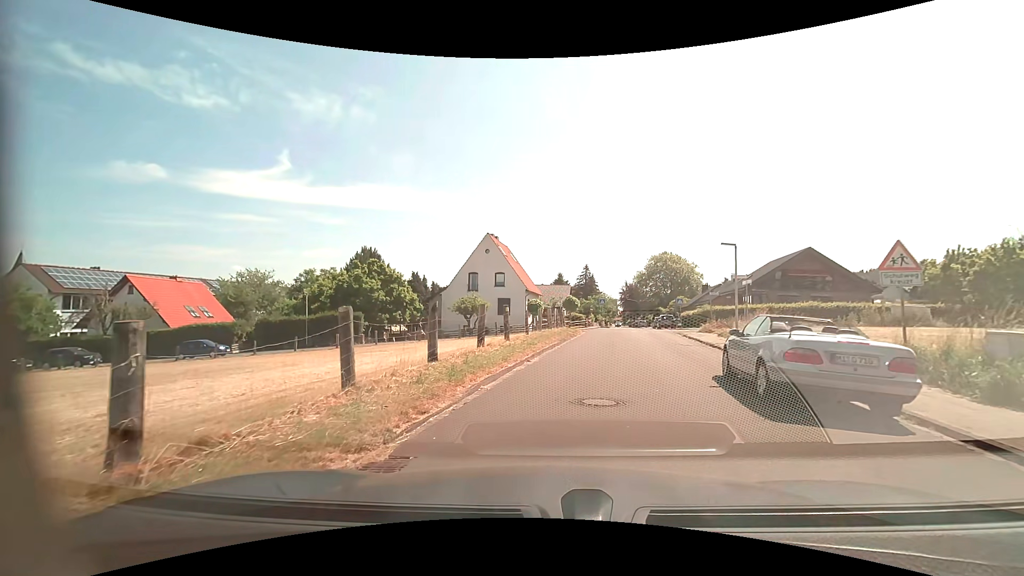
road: residential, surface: asphalt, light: Day
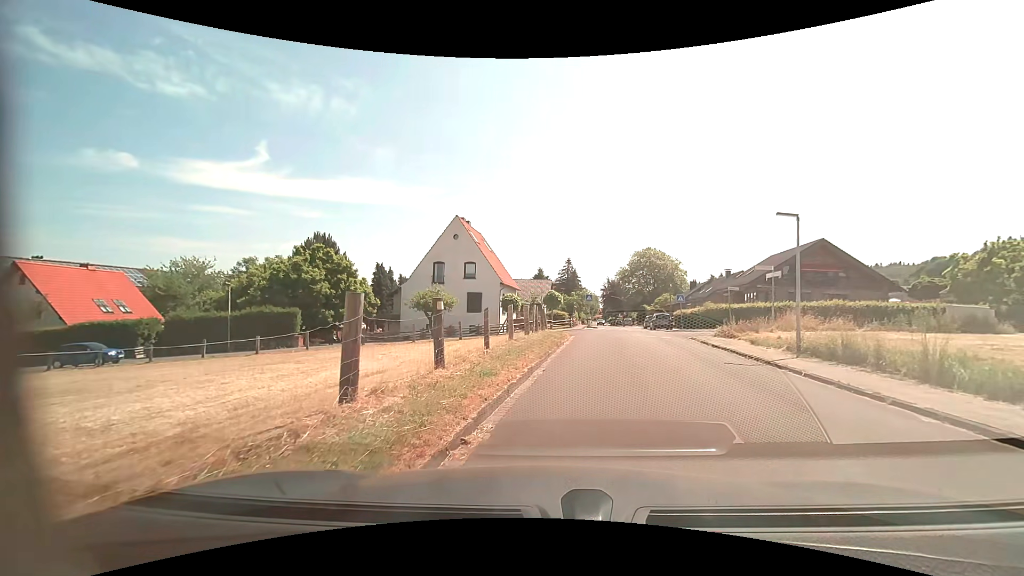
(+0.1, +7.7) m; +3°
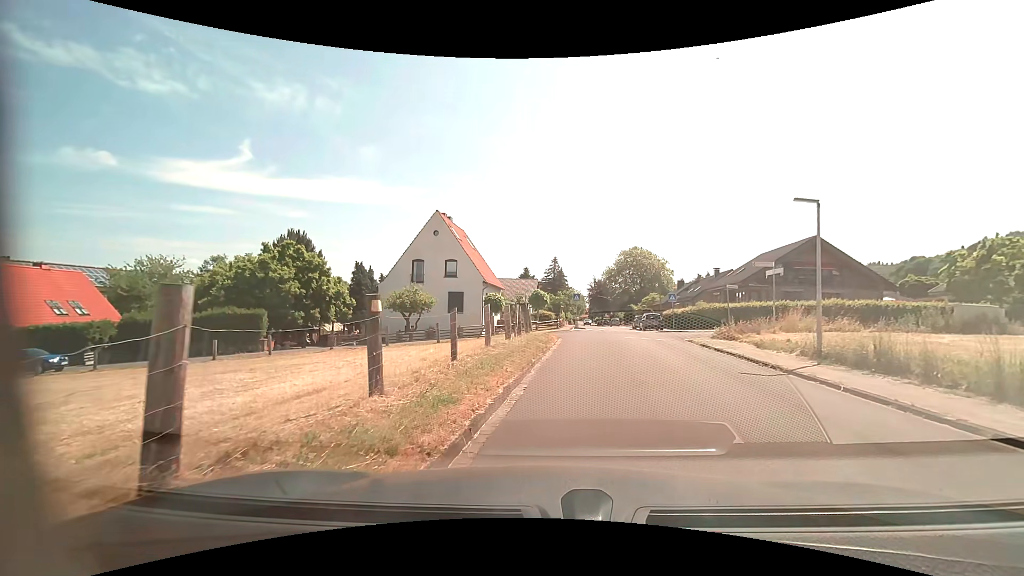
(0.0, +2.3) m; 0°
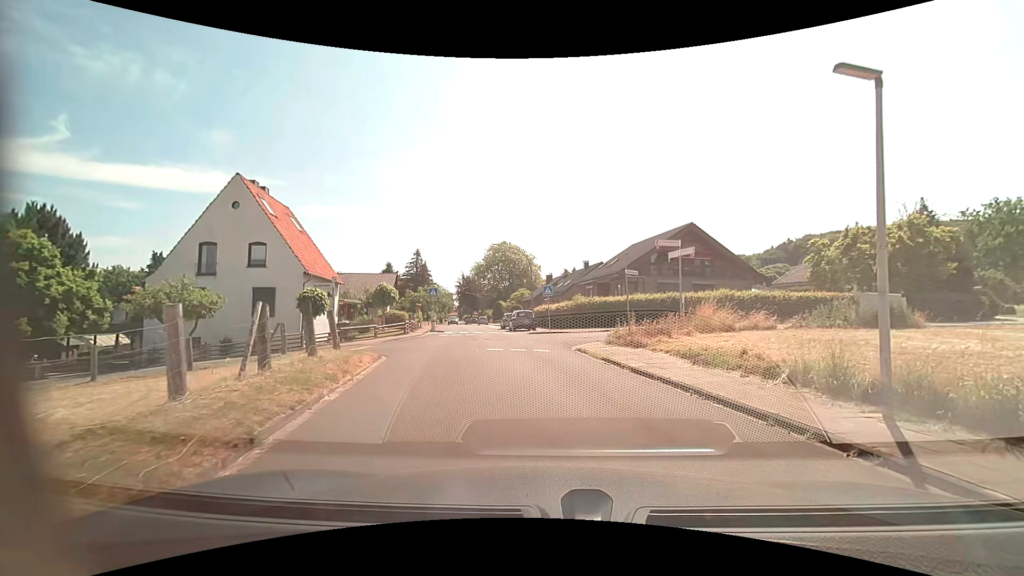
(+1.3, +9.0) m; +16°
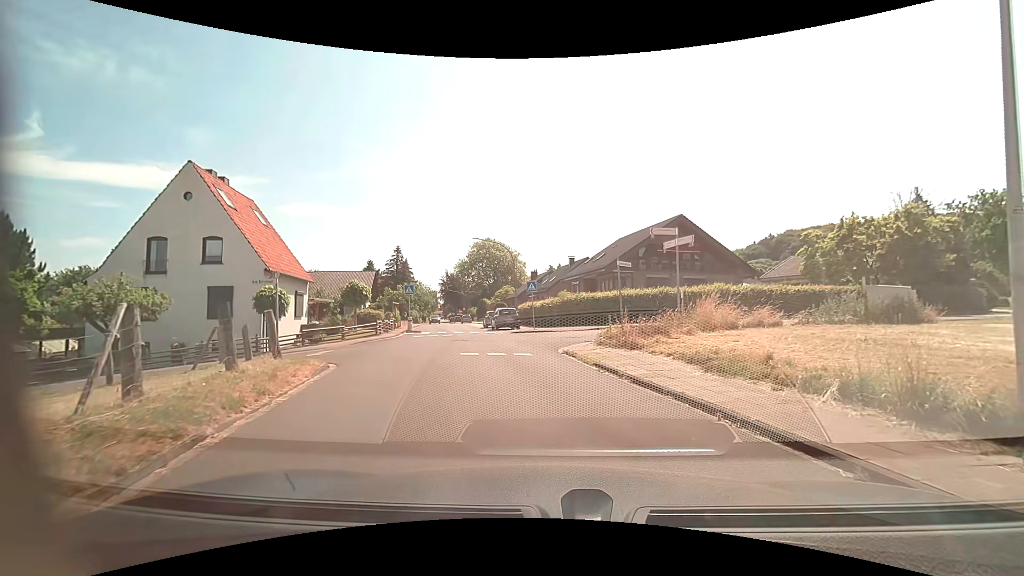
(+0.1, +2.2) m; +2°
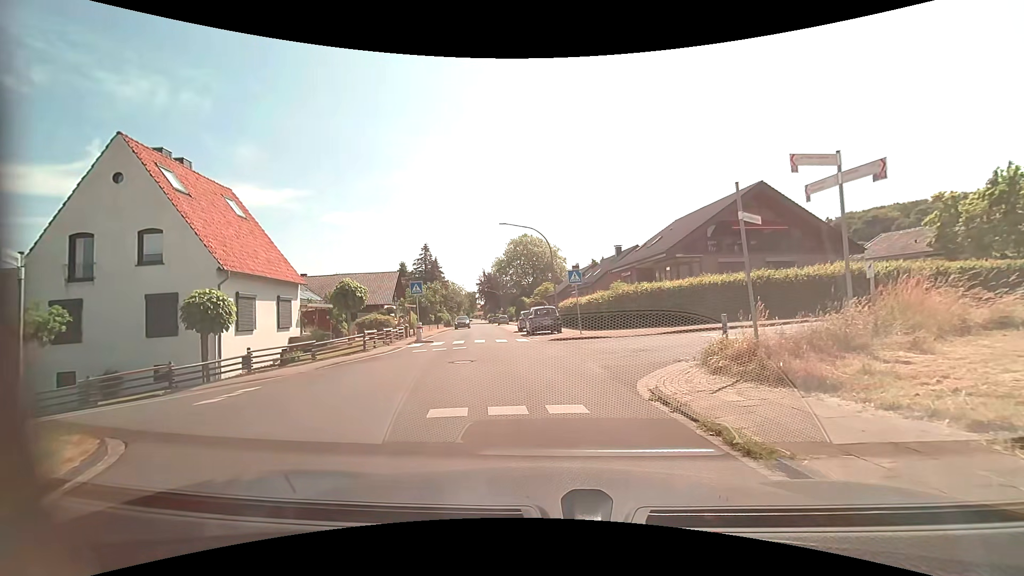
(-0.1, +7.6) m; -5°
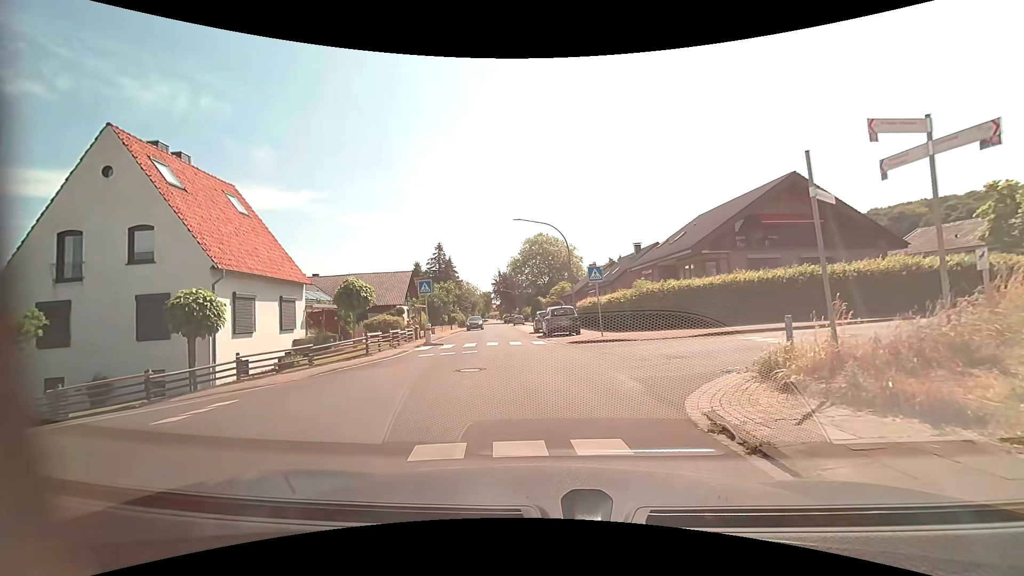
(0.0, +1.7) m; -2°
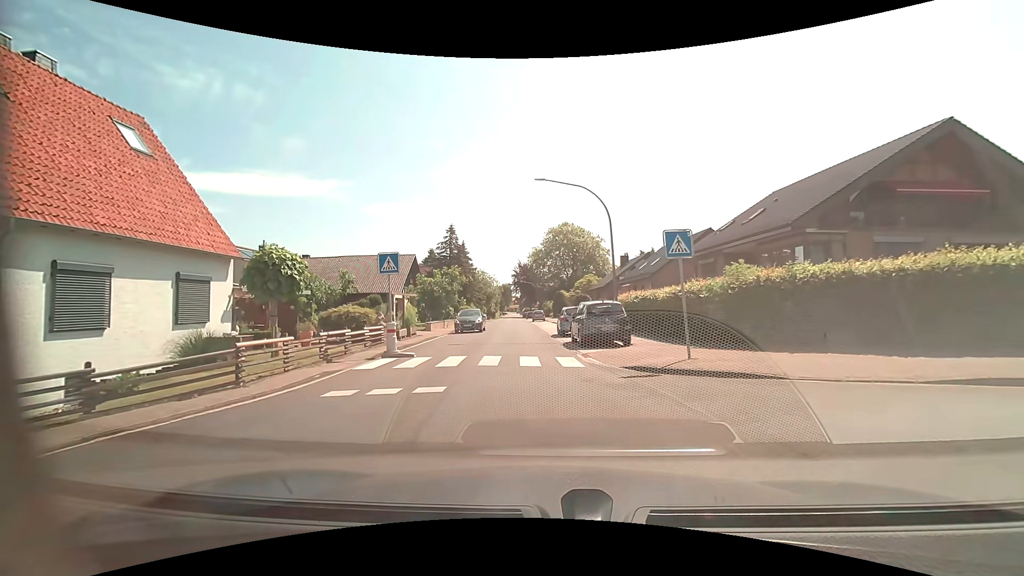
(-0.3, +9.2) m; -3°
(0, +10) (-1, +20) (-1, +30) (-2, +40) (-2, +50) (-3, +60) (-3, +70) (-4, +80) (-4, +90) (-5, +100) m
